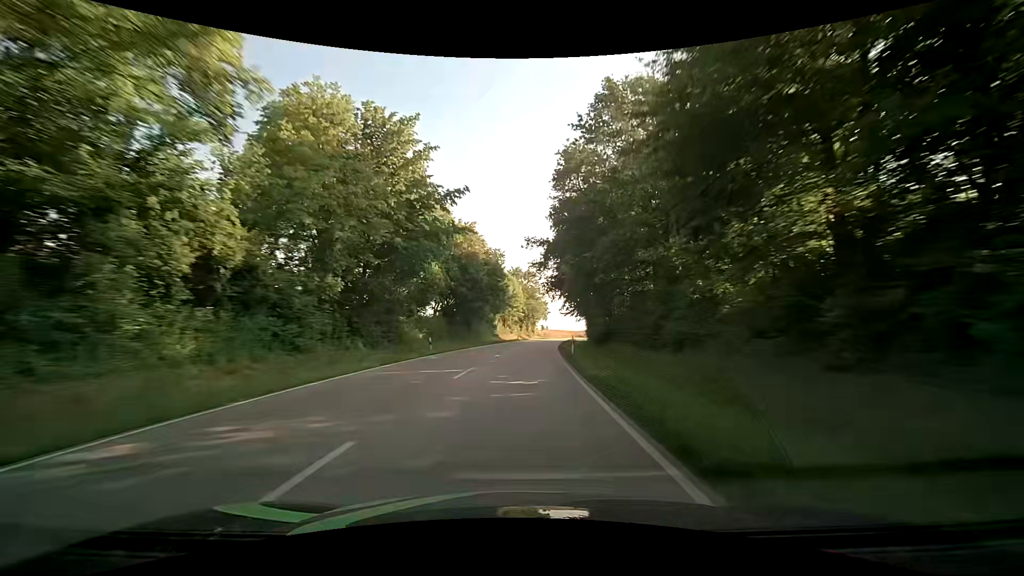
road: secondary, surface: asphalt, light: Day
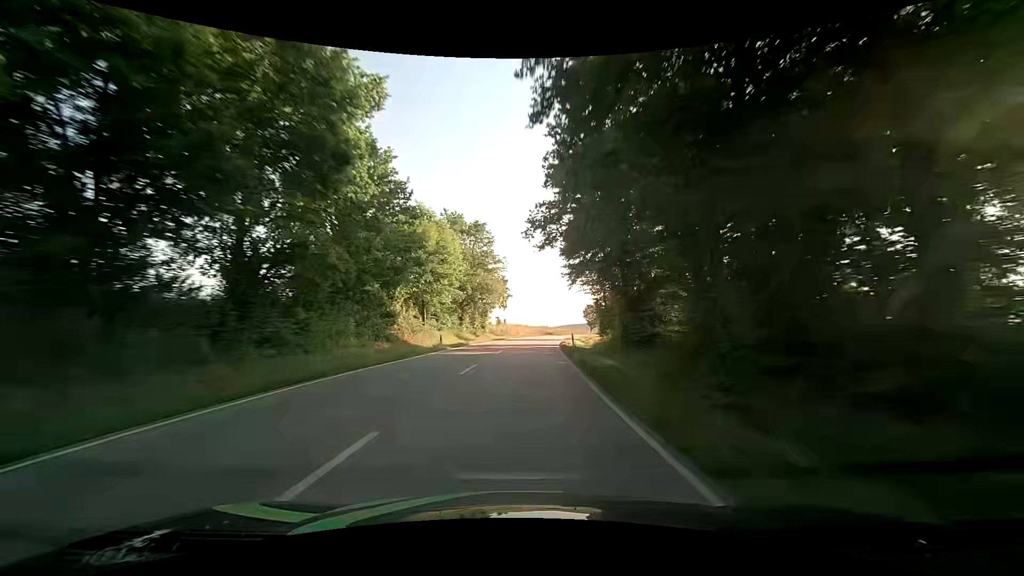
(+2.0, +47.6) m; +5°
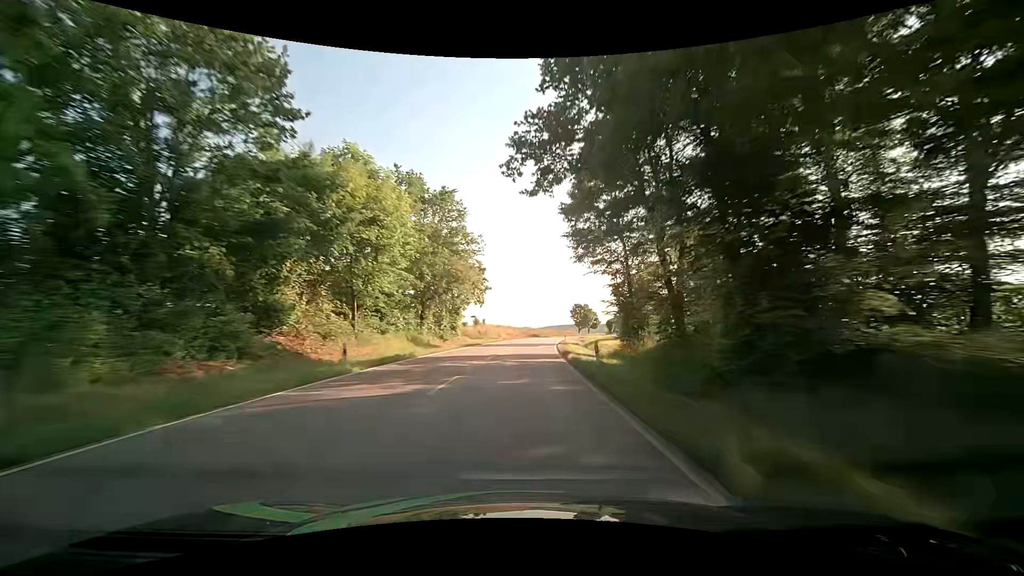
(+0.4, +15.9) m; +2°
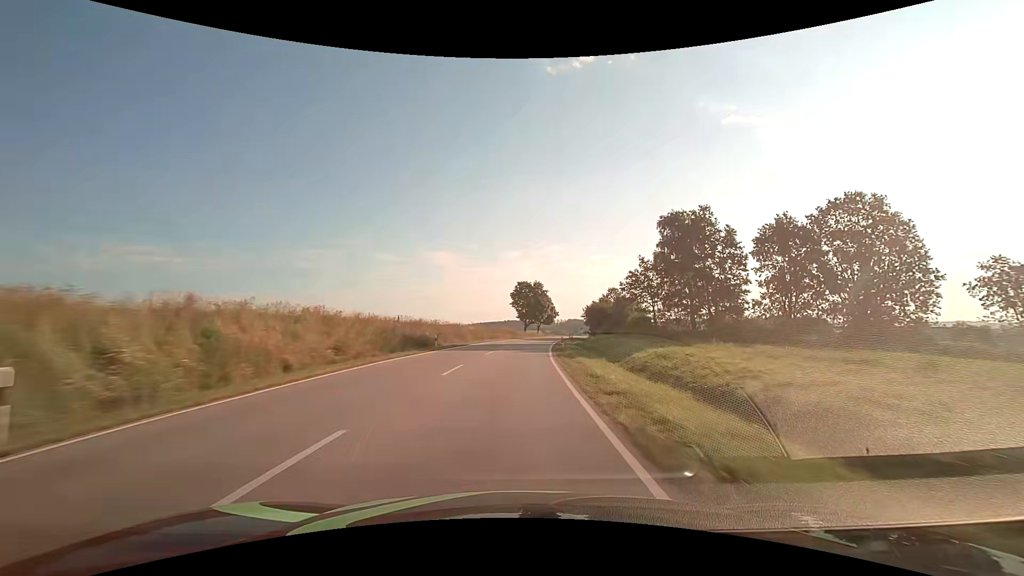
(+6.0, +79.3) m; +8°
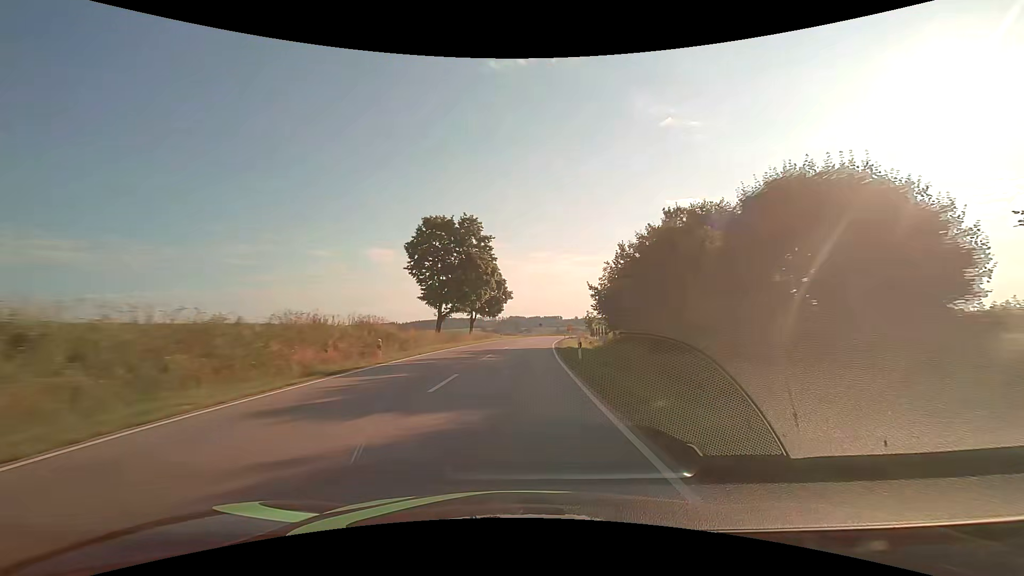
(+3.5, +63.5) m; +7°
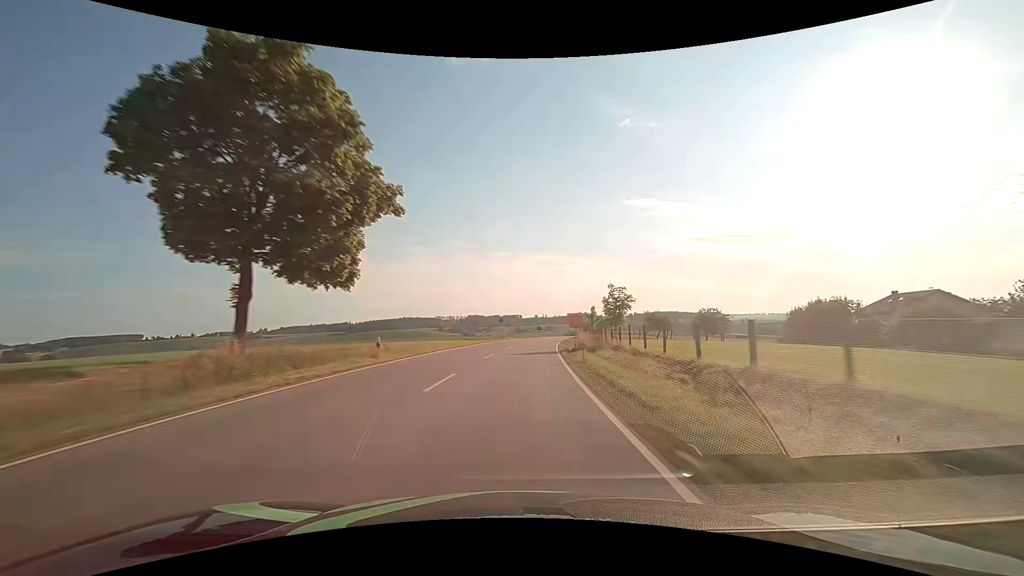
(+2.2, +47.7) m; +5°
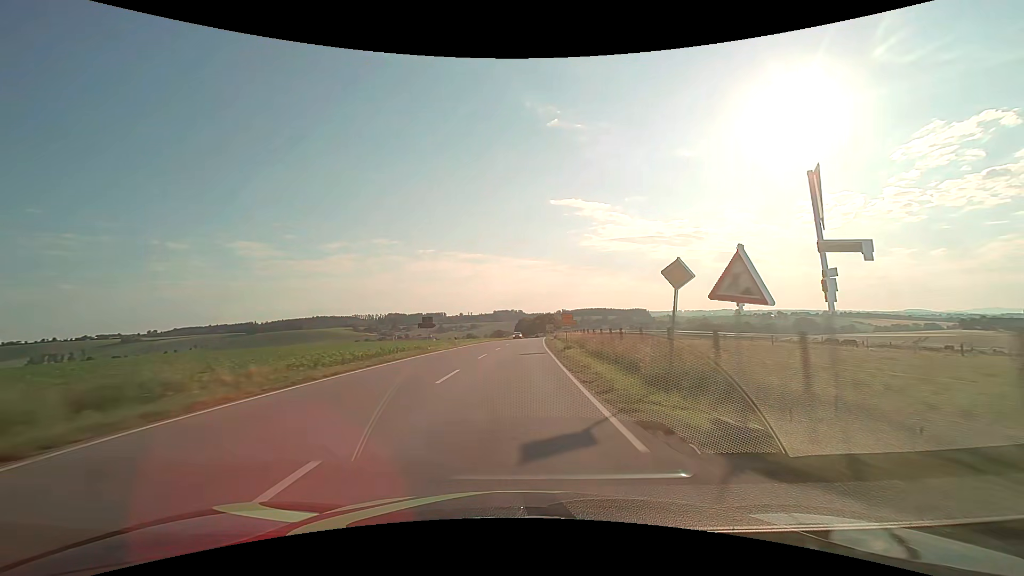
(+5.7, +79.3) m; +8°
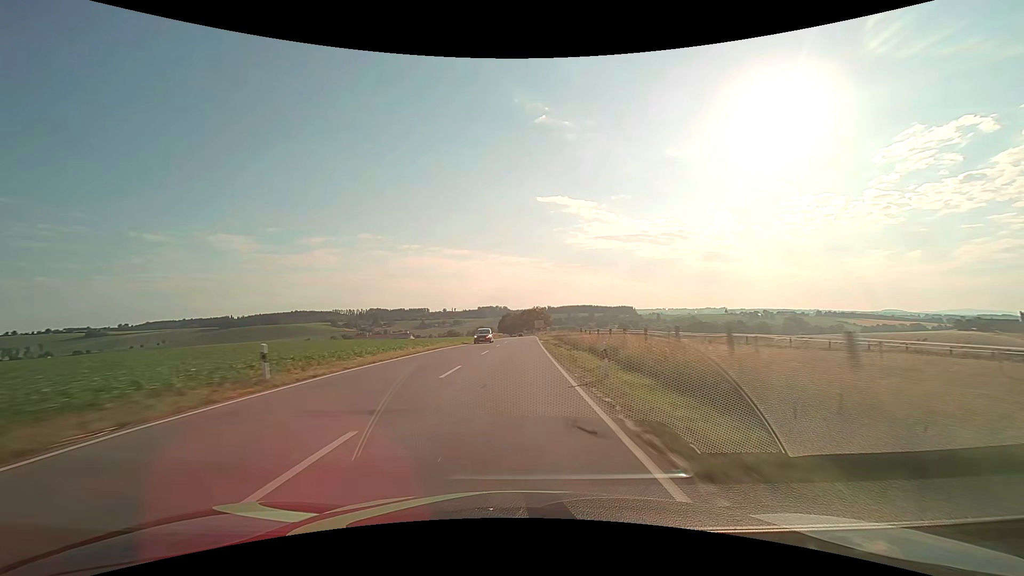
(+0.5, +31.8) m; +2°
(0, +10) (0, +20) (0, +30) (+1, +40) (+1, +50) (+1, +60) (+1, +70) (+1, +80) (+2, +90) (+2, +100) m
